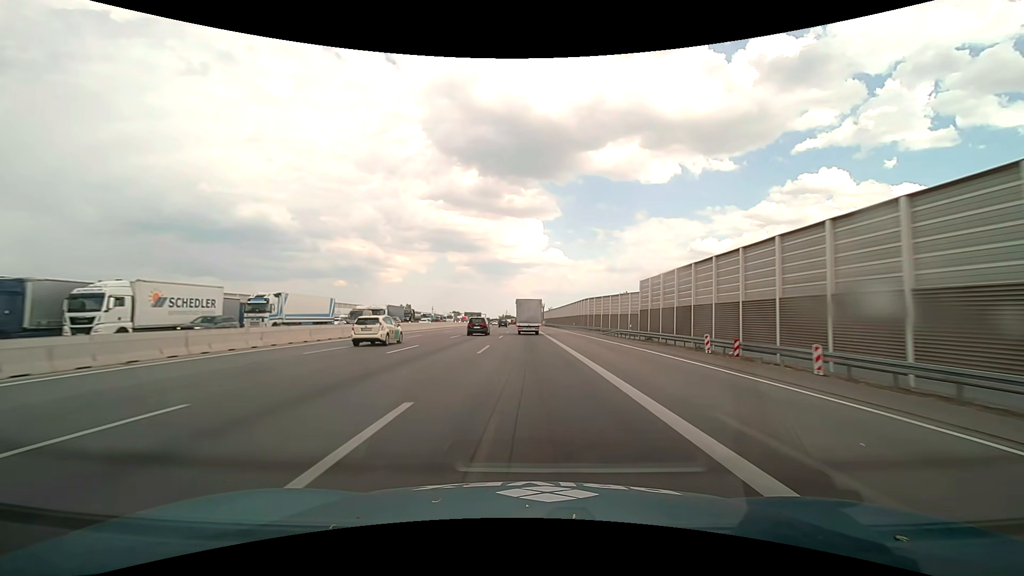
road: motorway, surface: asphalt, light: Day
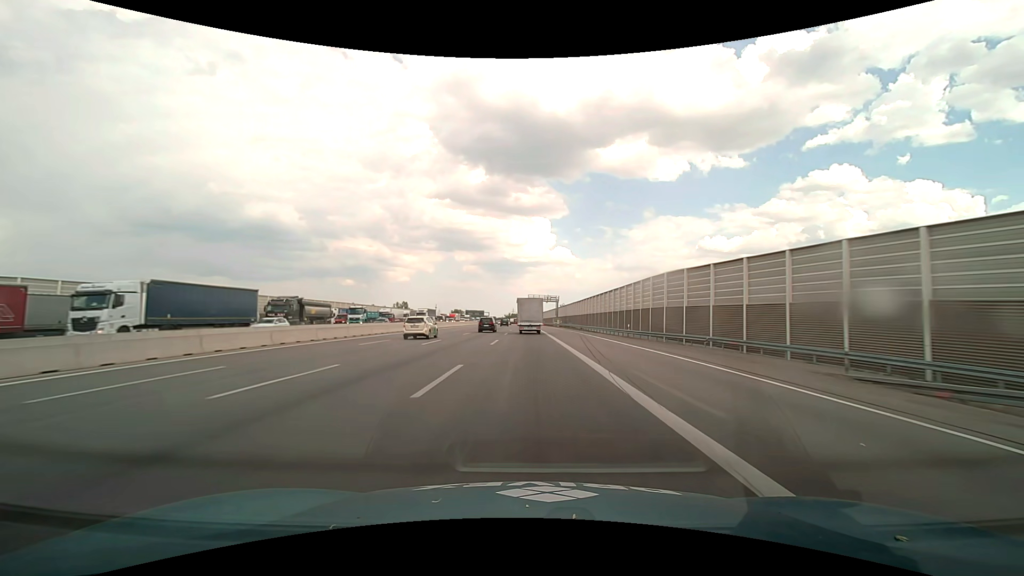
(-0.3, +47.7) m; -1°
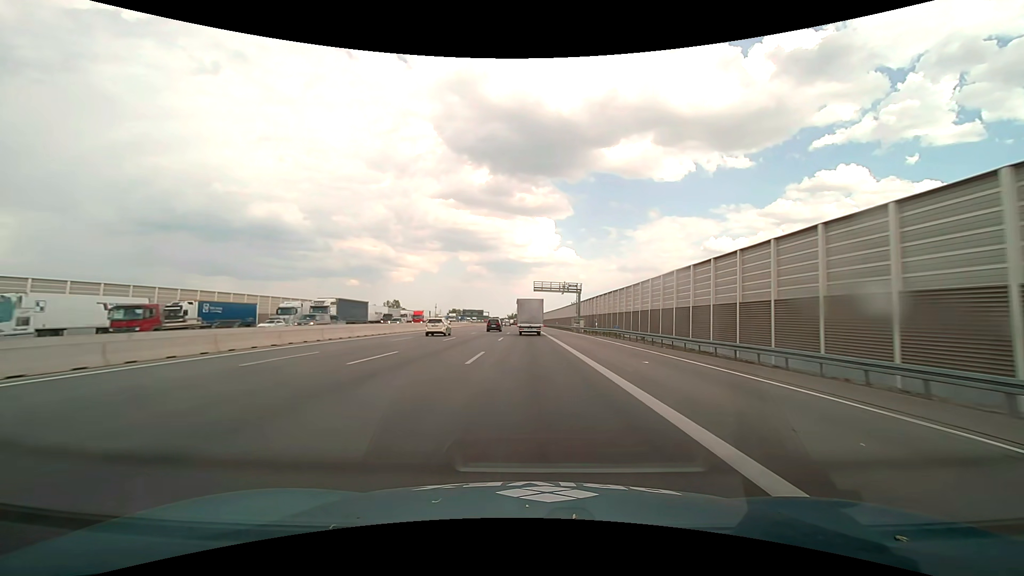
(-0.3, +47.5) m; 0°
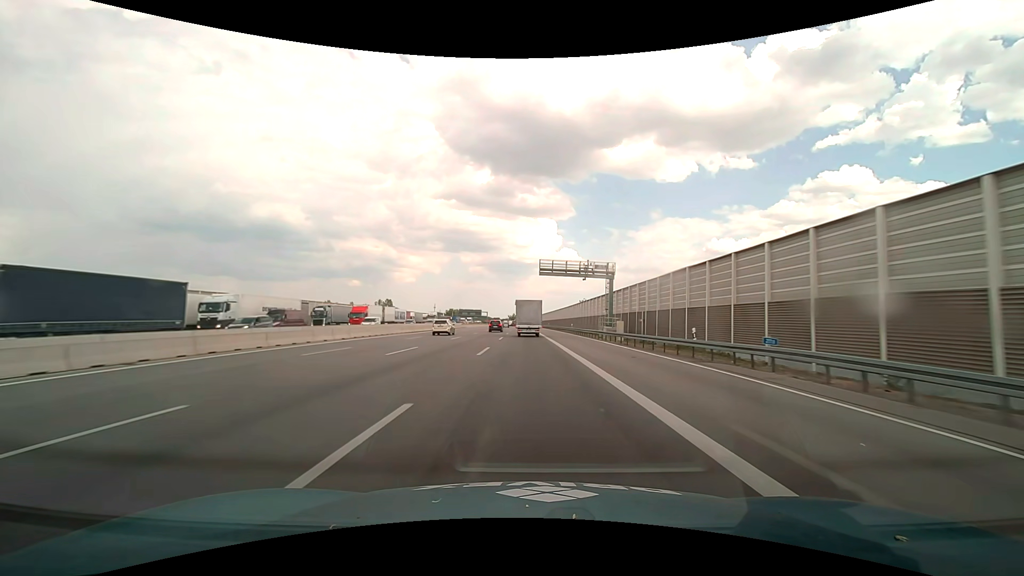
(-0.1, +31.5) m; 0°
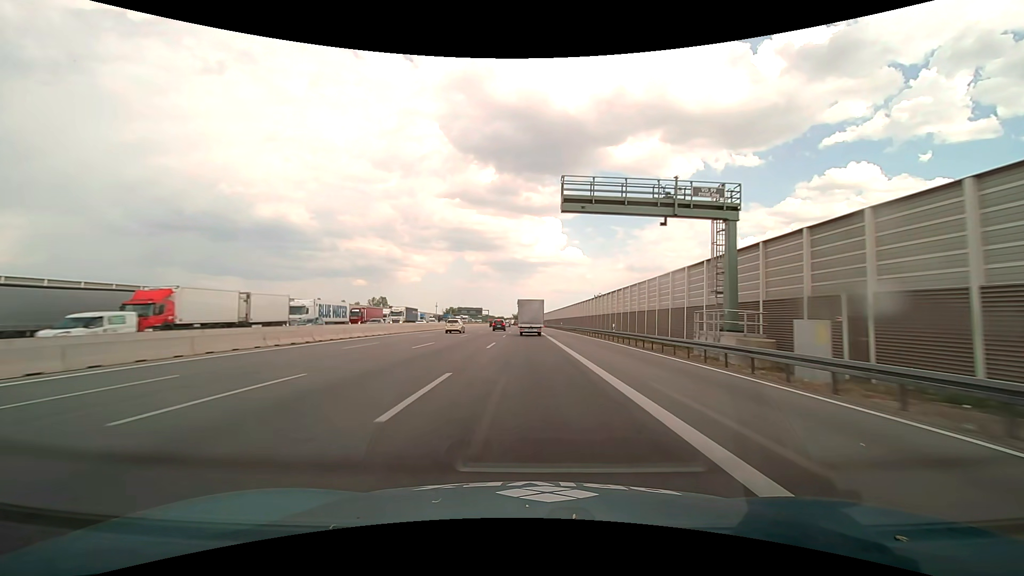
(-0.2, +31.4) m; -1°
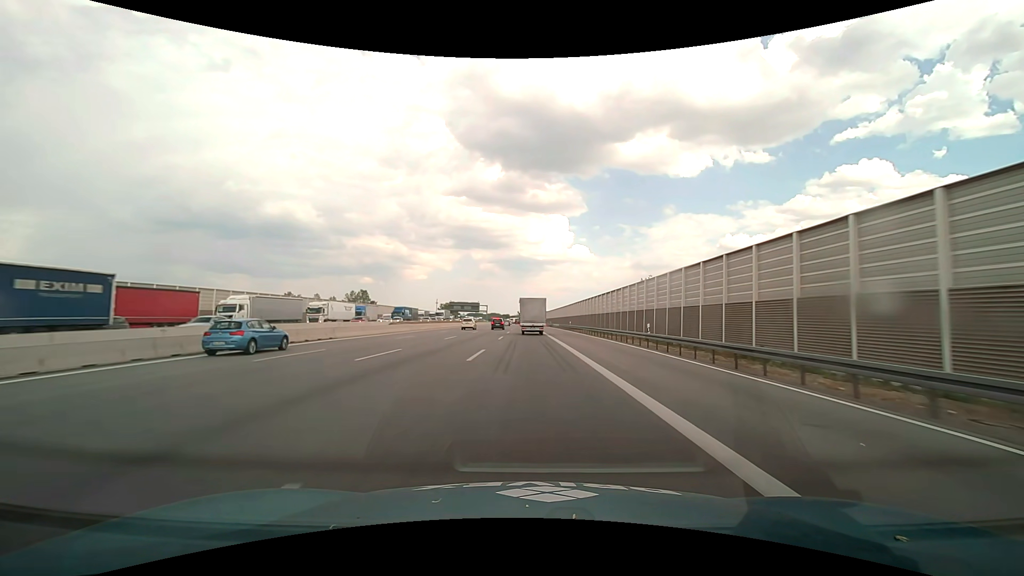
(-0.4, +62.8) m; -1°
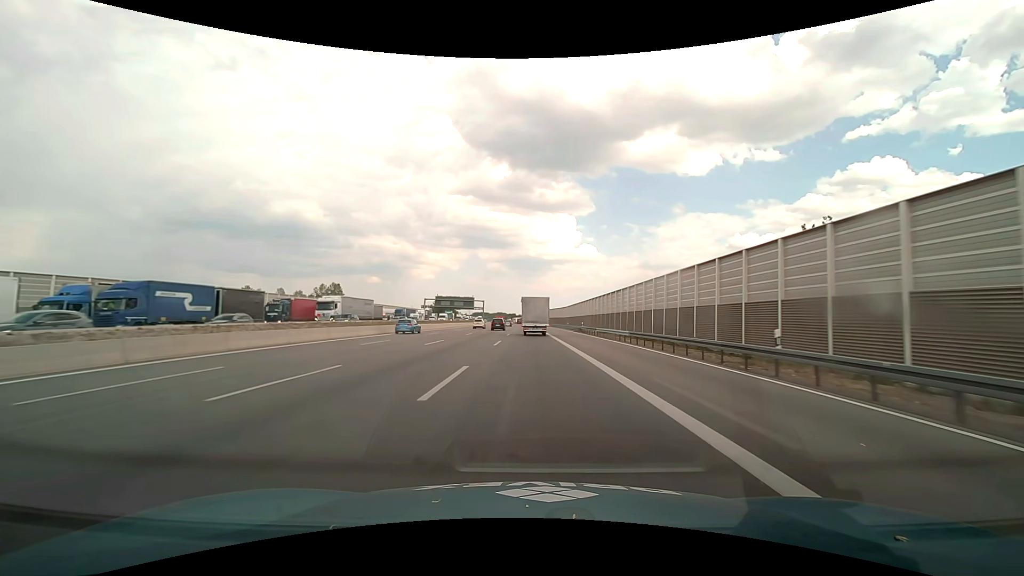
(-0.4, +62.2) m; -1°
